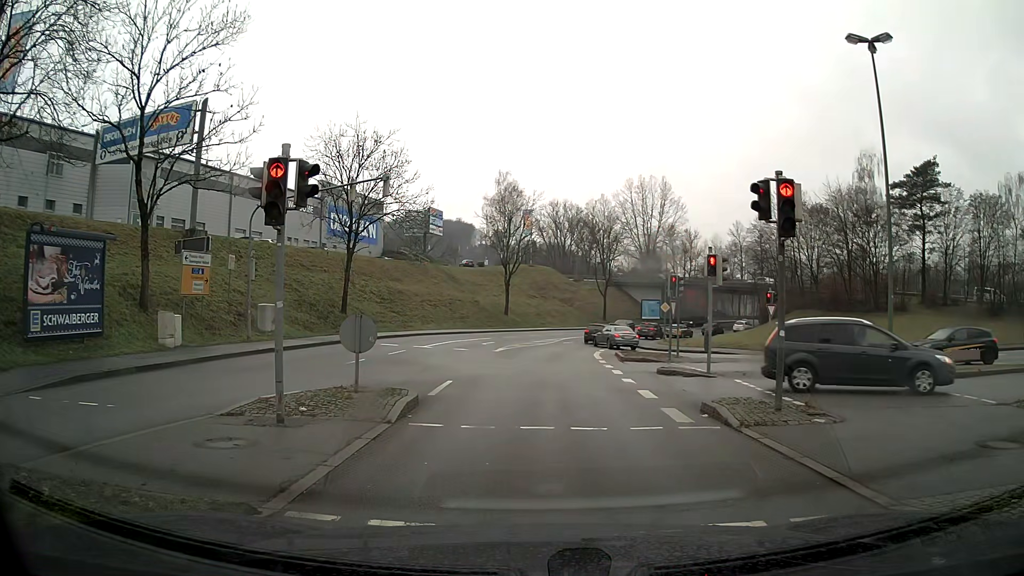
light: Day
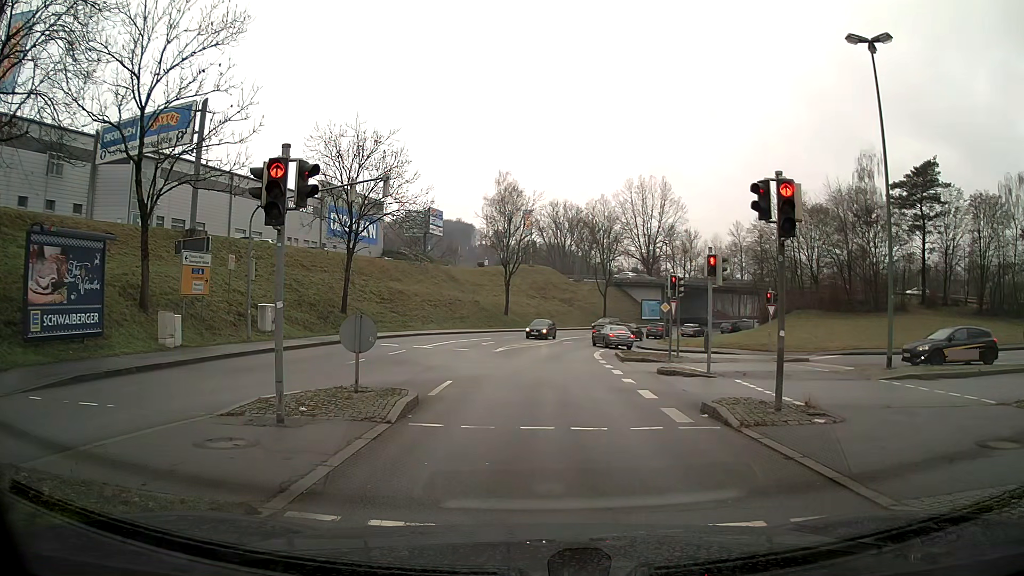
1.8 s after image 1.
(0.0, 0.0) m; 0°
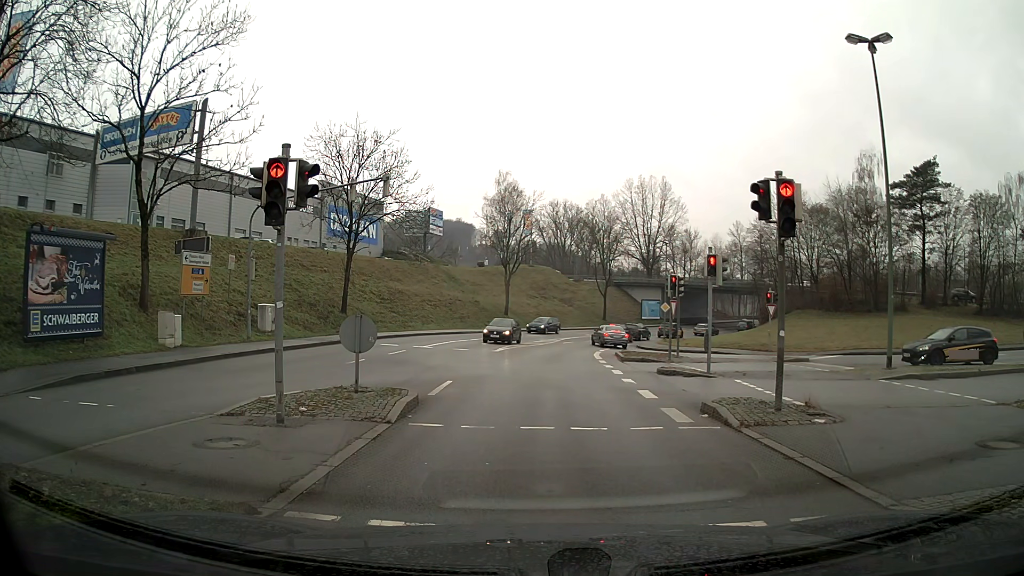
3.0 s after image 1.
(0.0, 0.0) m; 0°
(0, +10) (+1, +20) (+2, +30) (+3, +40) (+6, +49) (+10, +59) (+15, +67) (+21, +75) (+27, +83) (+34, +91) m
